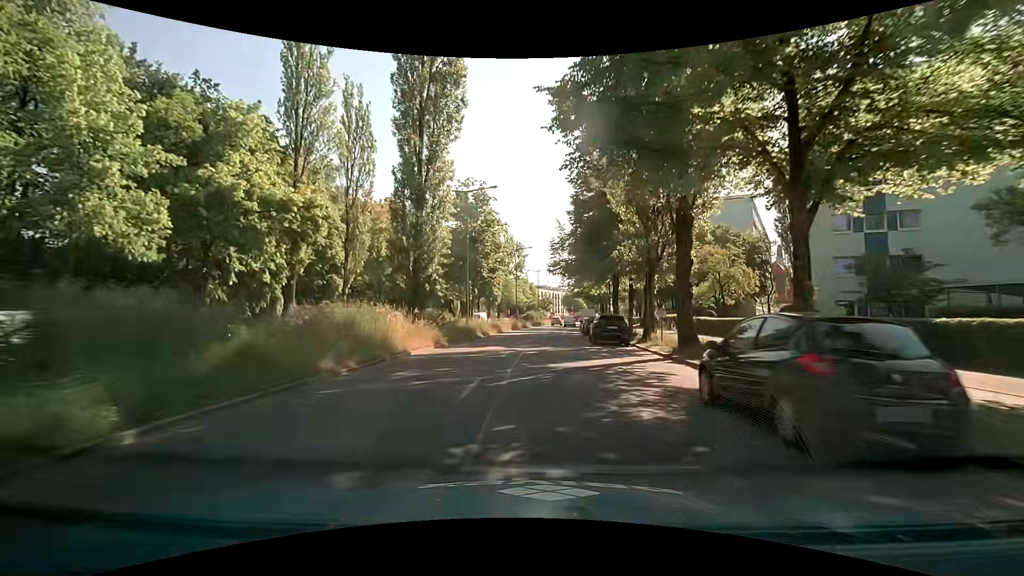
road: secondary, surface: asphalt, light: Day
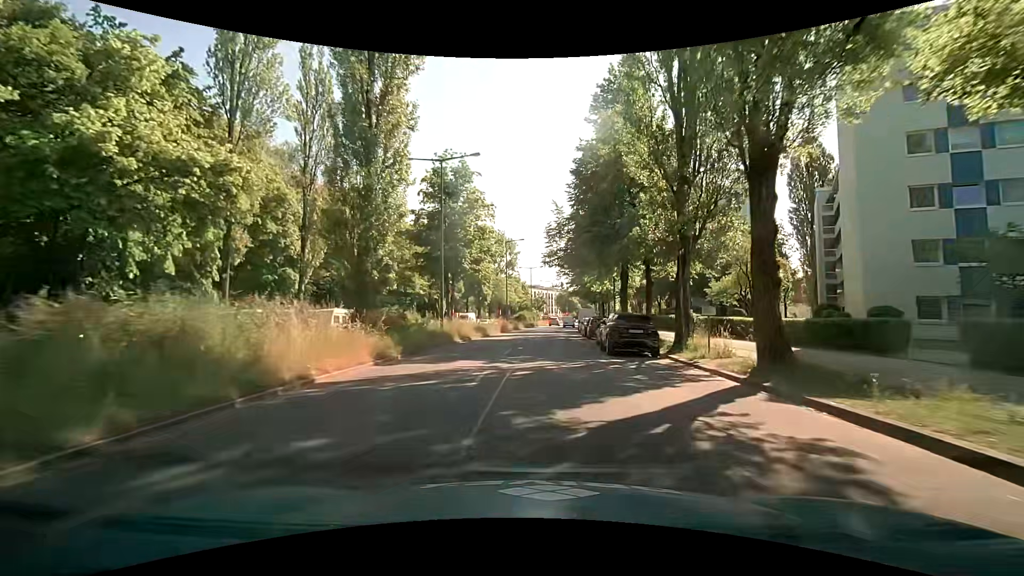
(+0.1, +7.3) m; +2°
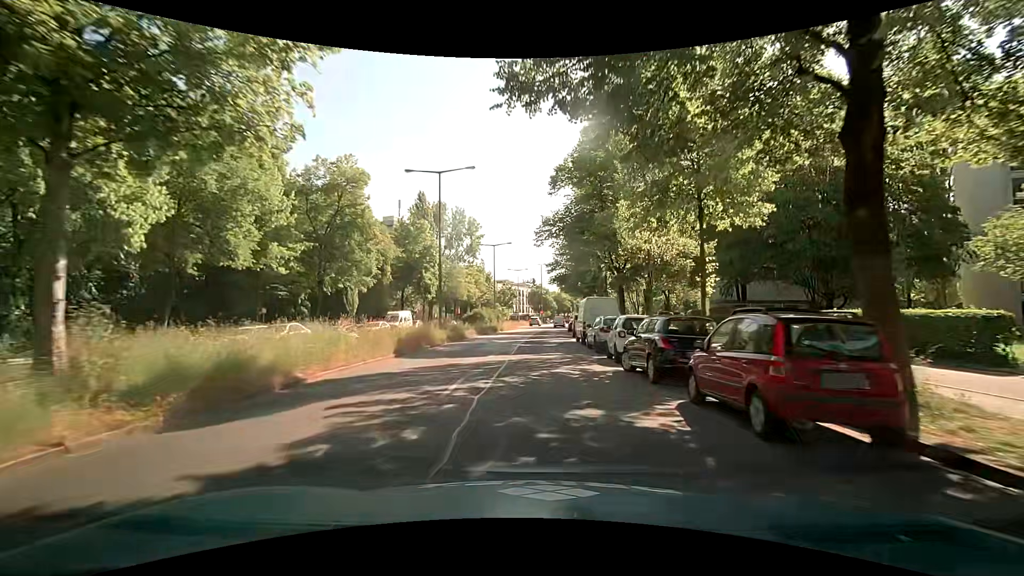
(+0.7, +28.2) m; +4°
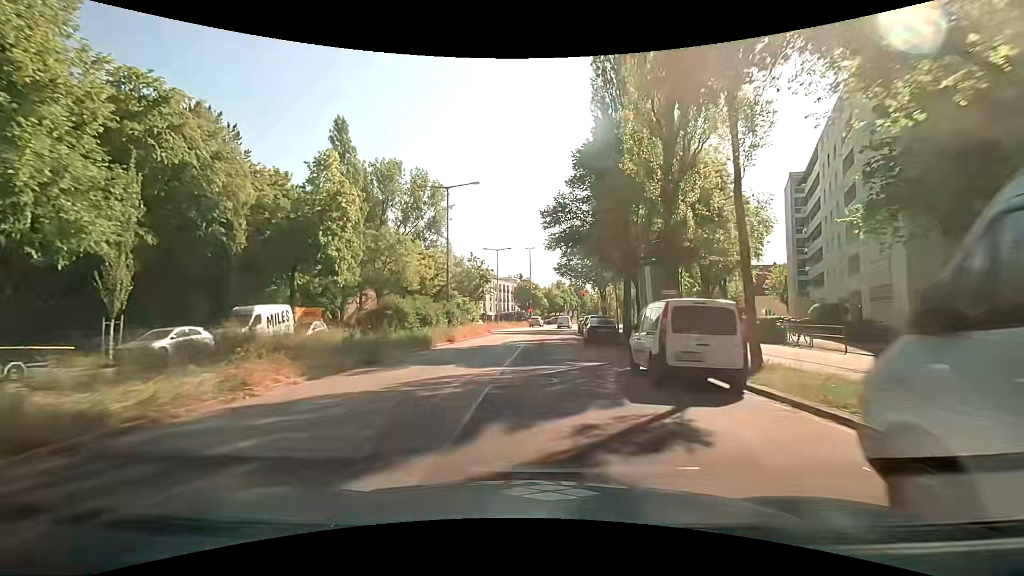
(+0.1, +27.5) m; 0°
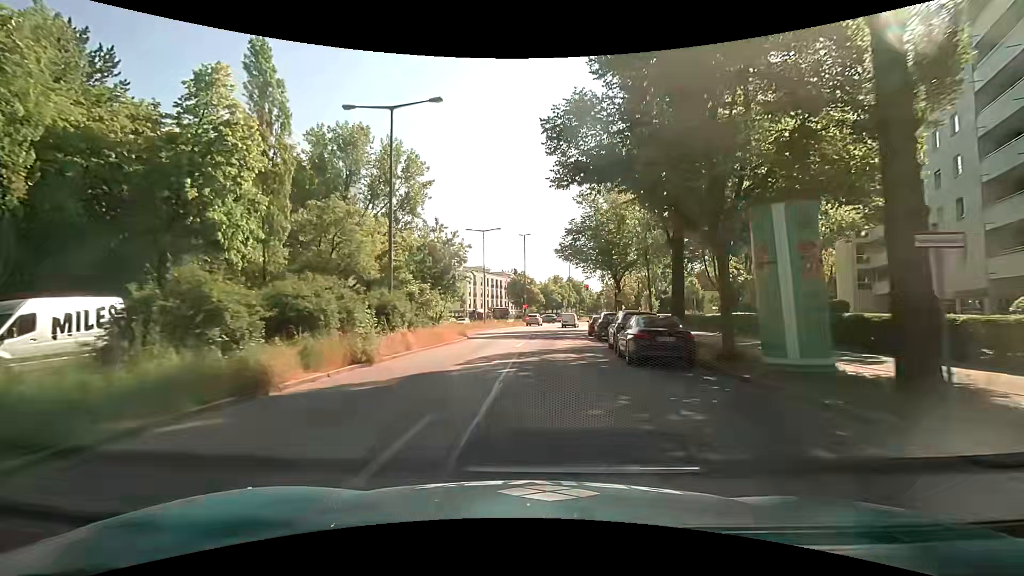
(+0.2, +12.9) m; +1°
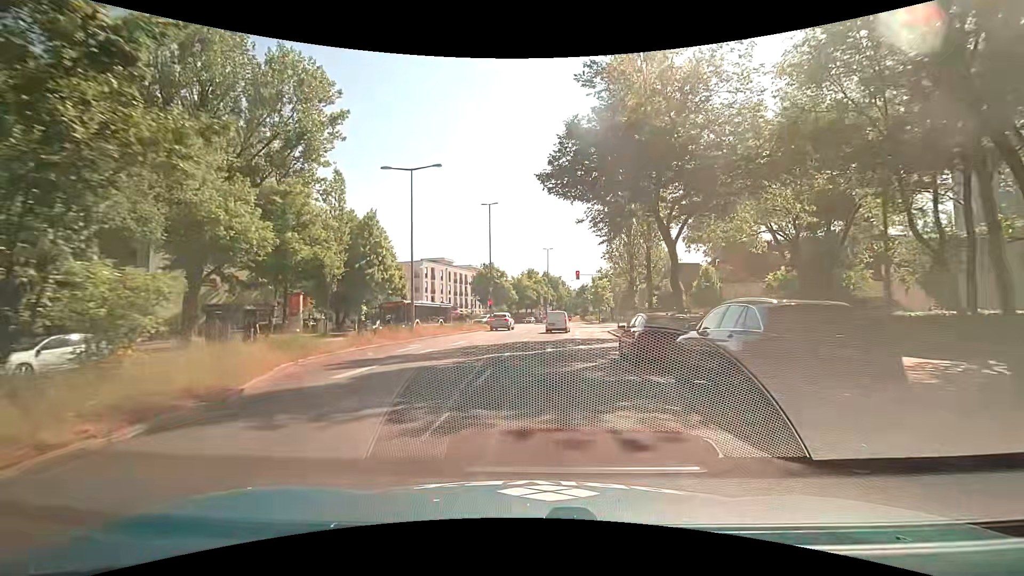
(+0.4, +22.2) m; +4°
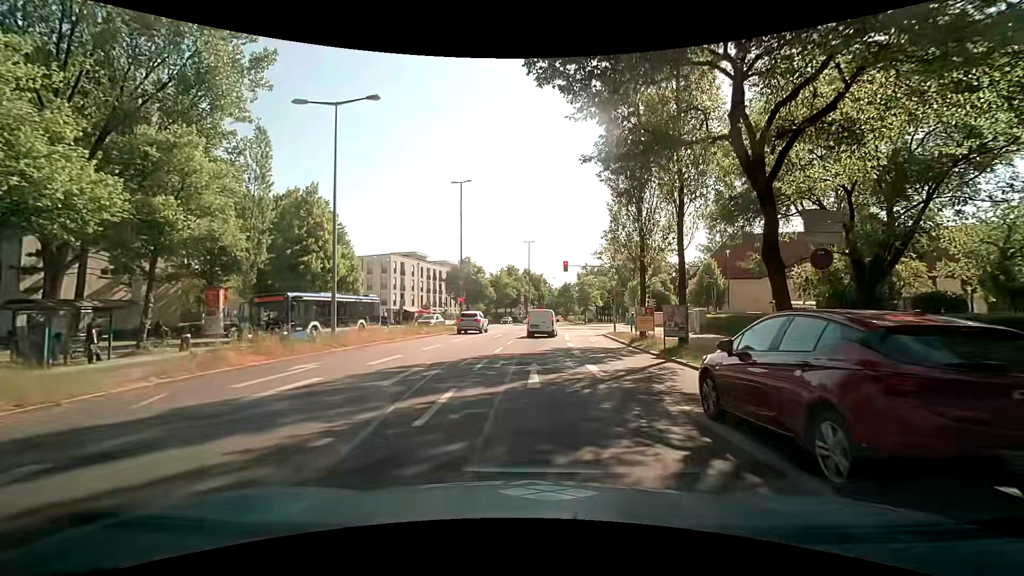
(-0.1, +9.1) m; +1°
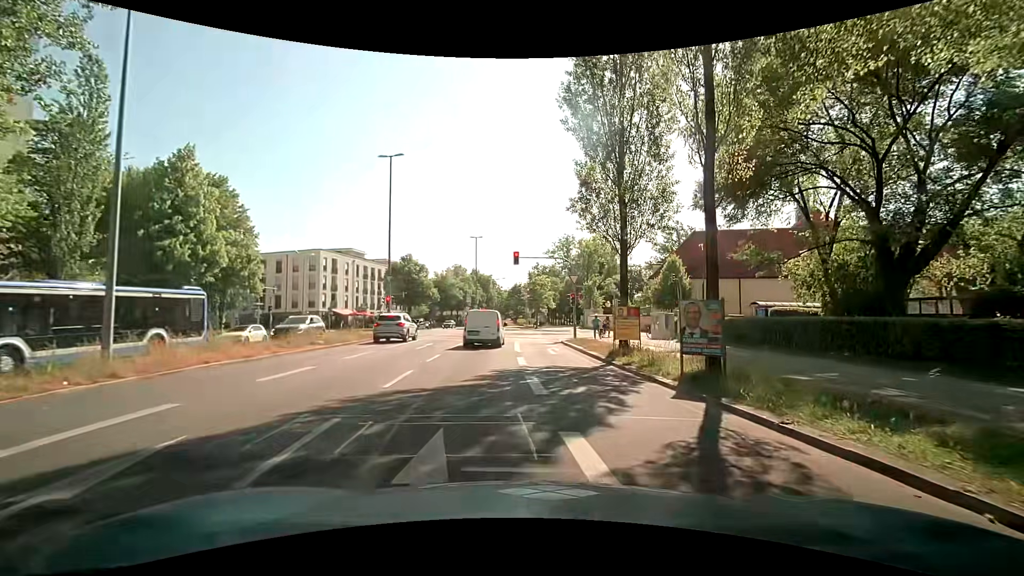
(+0.4, +8.2) m; +5°
